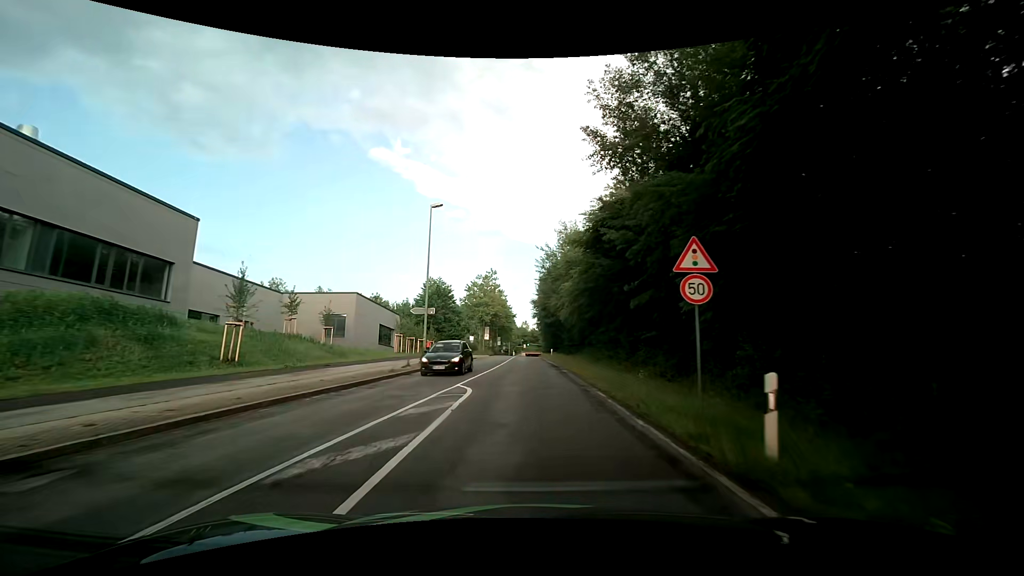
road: secondary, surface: asphalt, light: Day
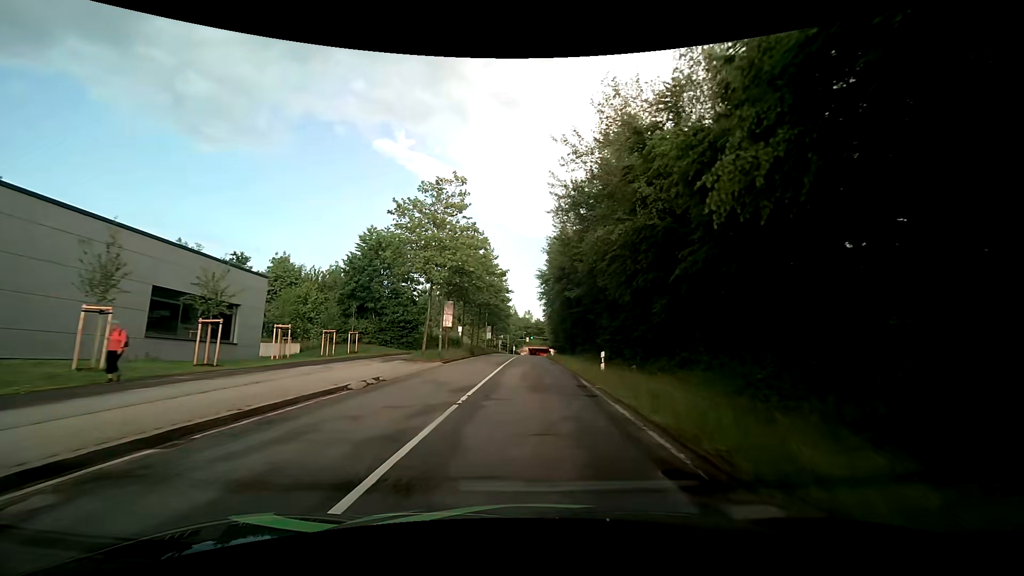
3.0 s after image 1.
(-0.4, +36.9) m; -1°
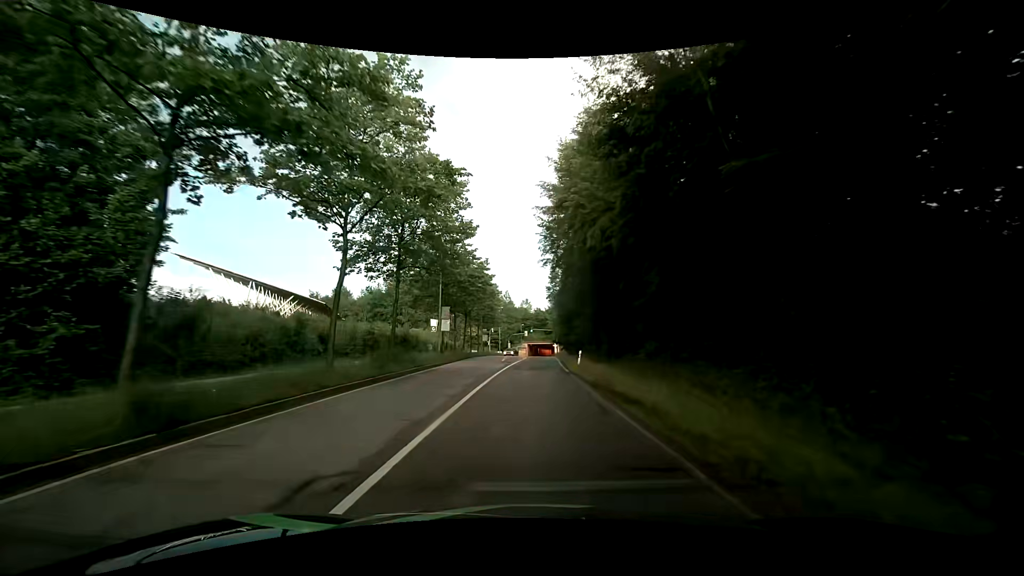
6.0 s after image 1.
(+0.2, +37.8) m; 0°
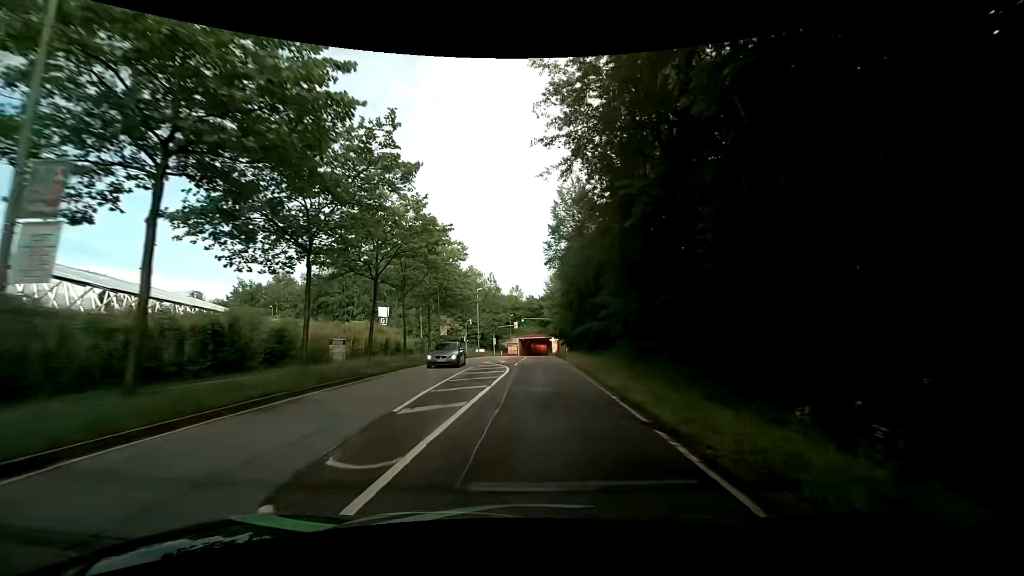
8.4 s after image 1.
(+0.5, +30.6) m; +2°
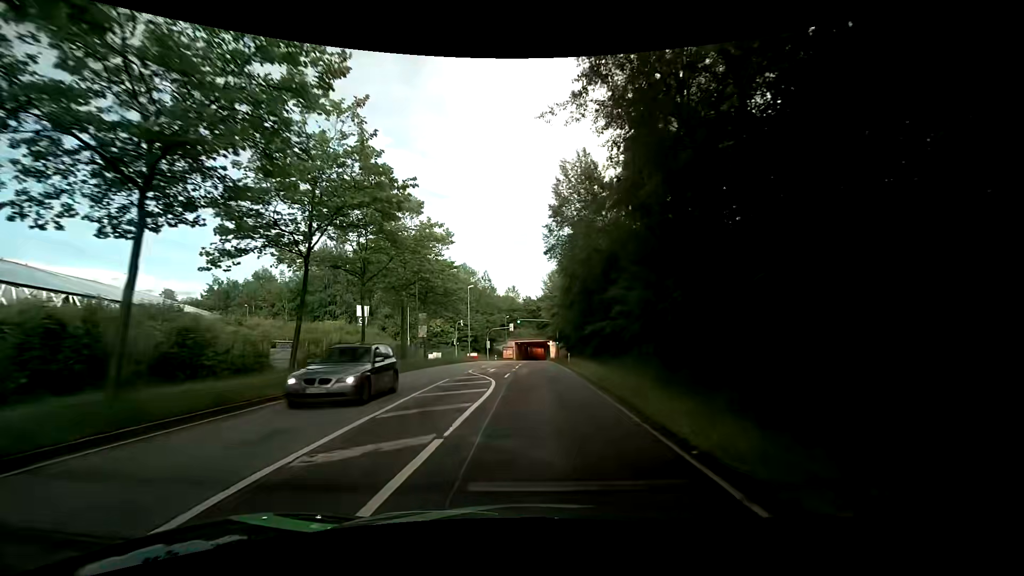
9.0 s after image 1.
(0.0, +7.7) m; 0°
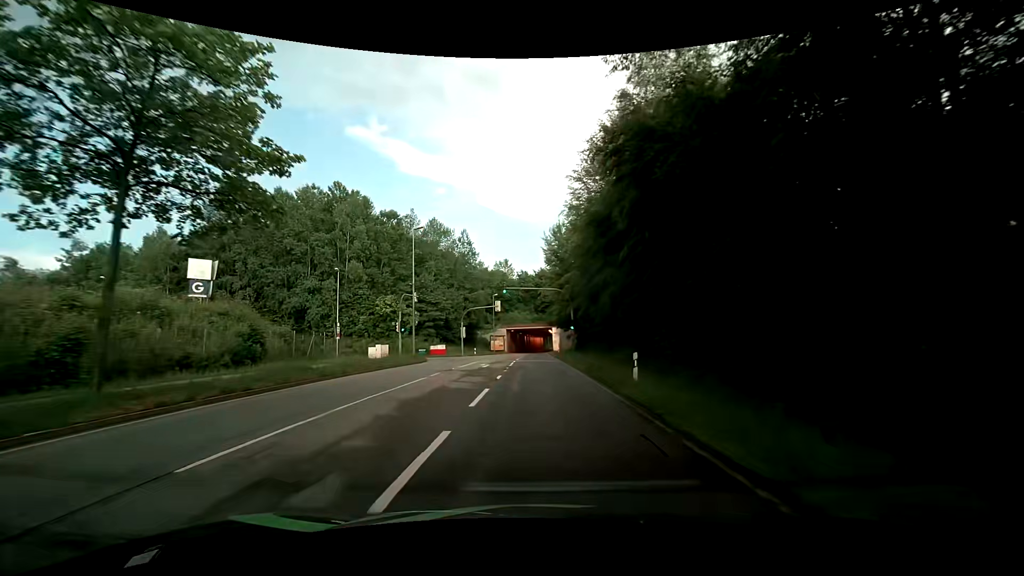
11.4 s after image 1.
(+0.3, +31.0) m; 0°
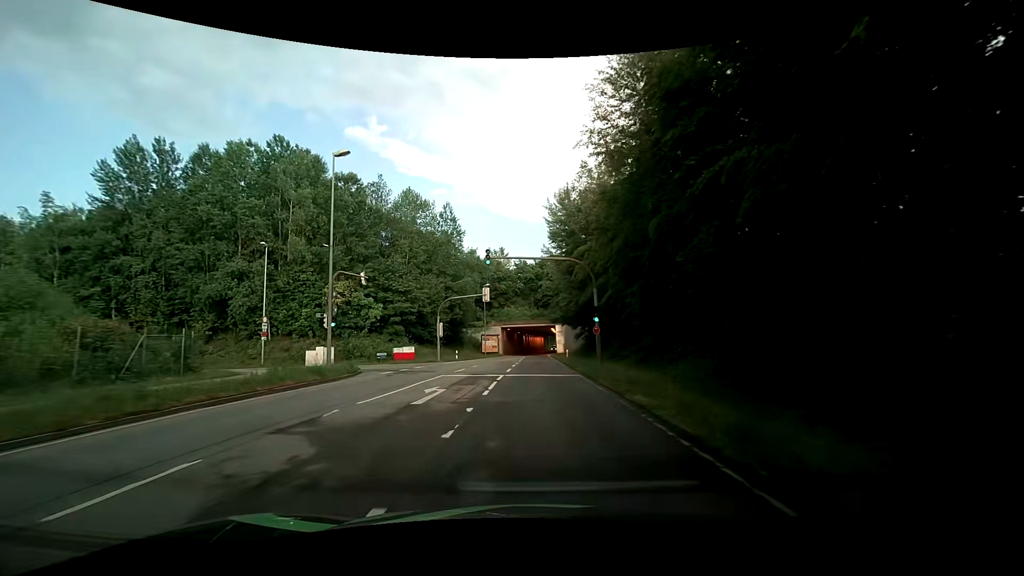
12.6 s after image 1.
(0.0, +15.7) m; 0°
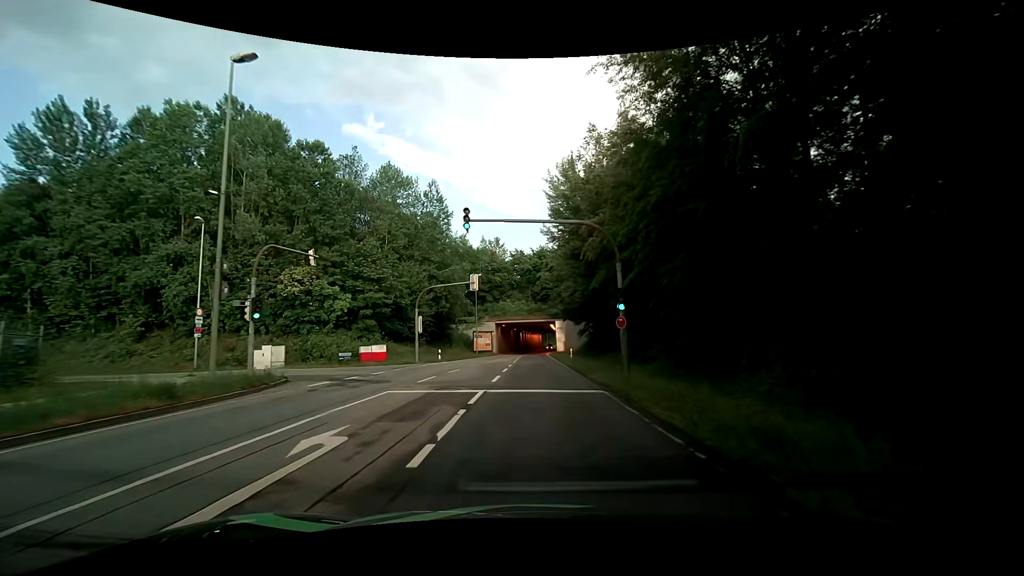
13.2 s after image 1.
(0.0, +7.8) m; 0°
